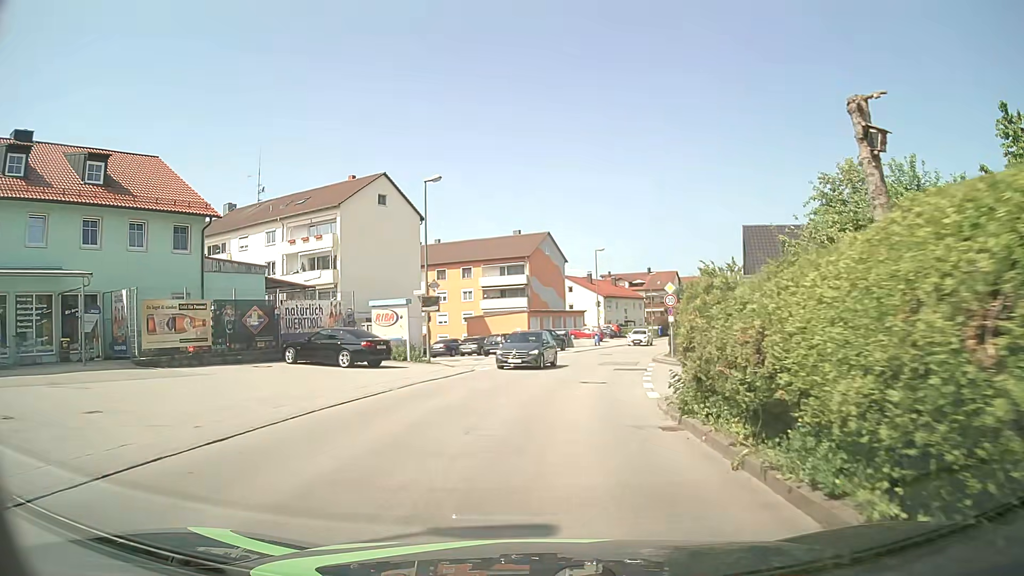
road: unclassified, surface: asphalt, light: Day
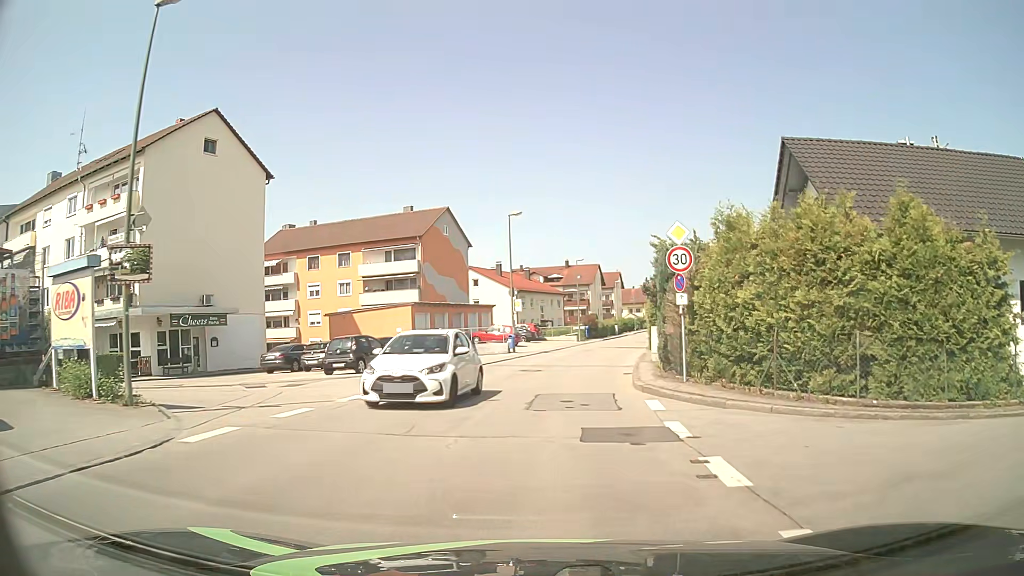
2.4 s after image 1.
(+1.1, +17.8) m; +8°
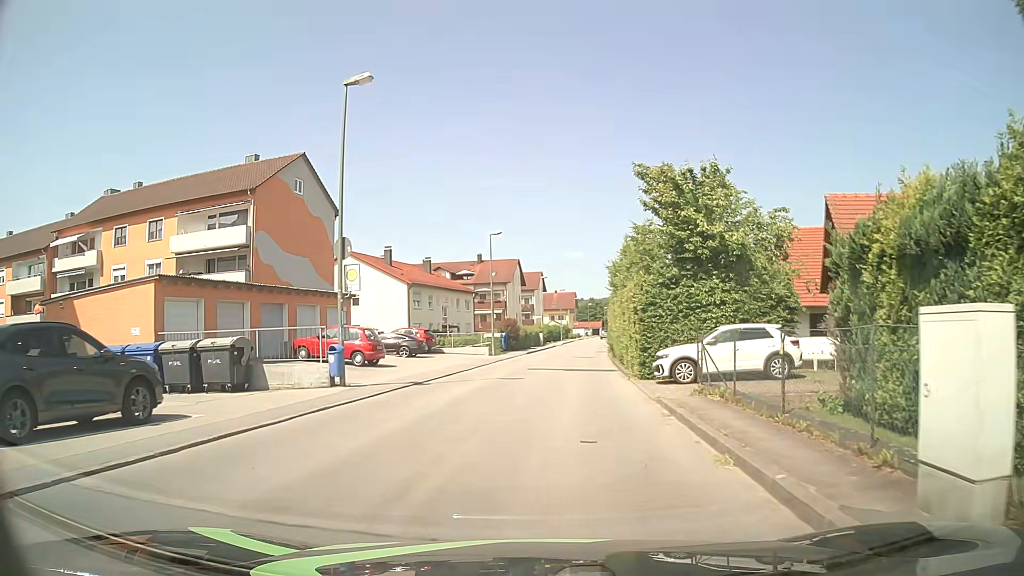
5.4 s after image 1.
(+1.2, +22.2) m; +7°
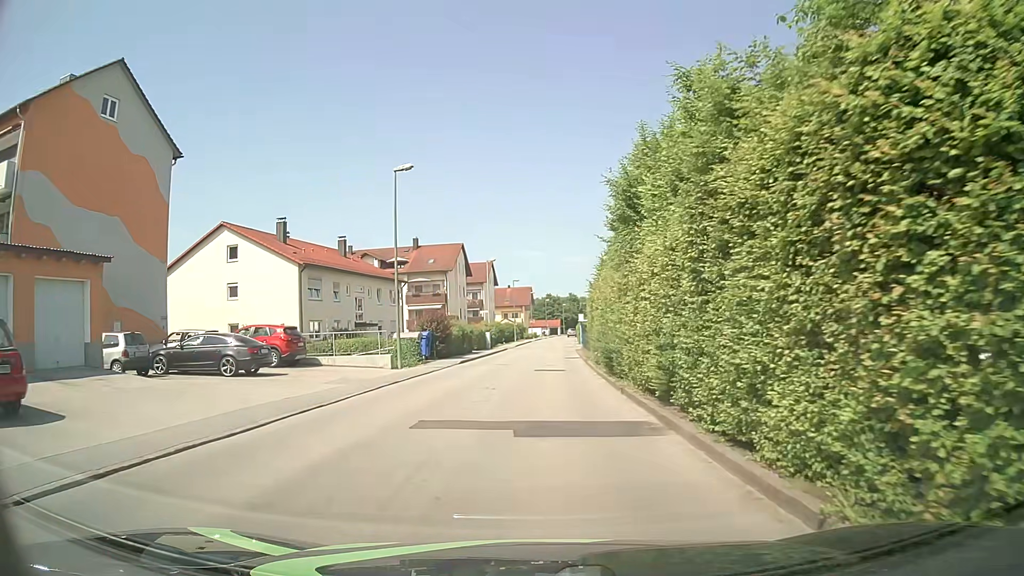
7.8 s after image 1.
(+0.6, +17.9) m; +3°
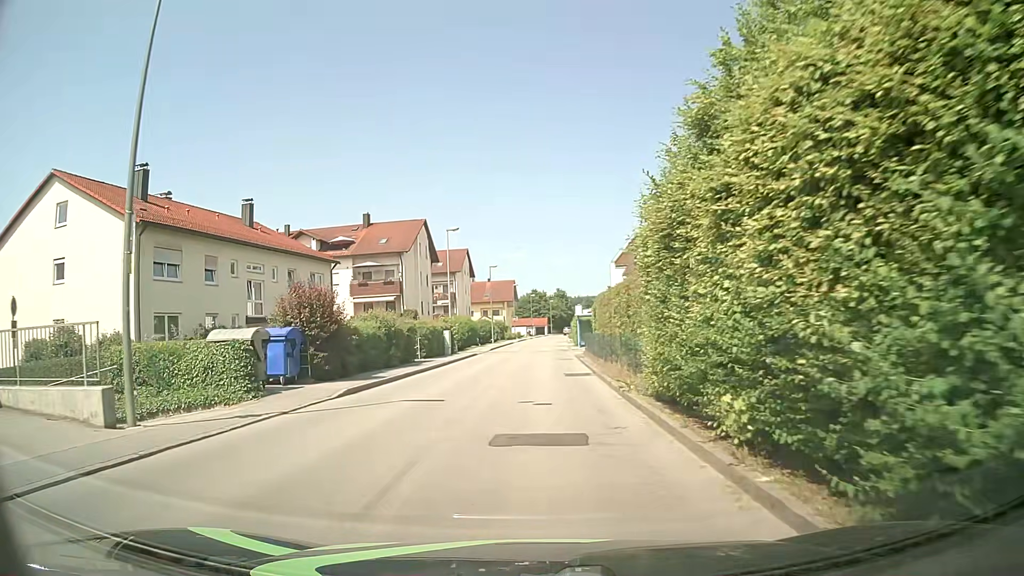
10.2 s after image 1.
(+0.3, +18.0) m; +2°
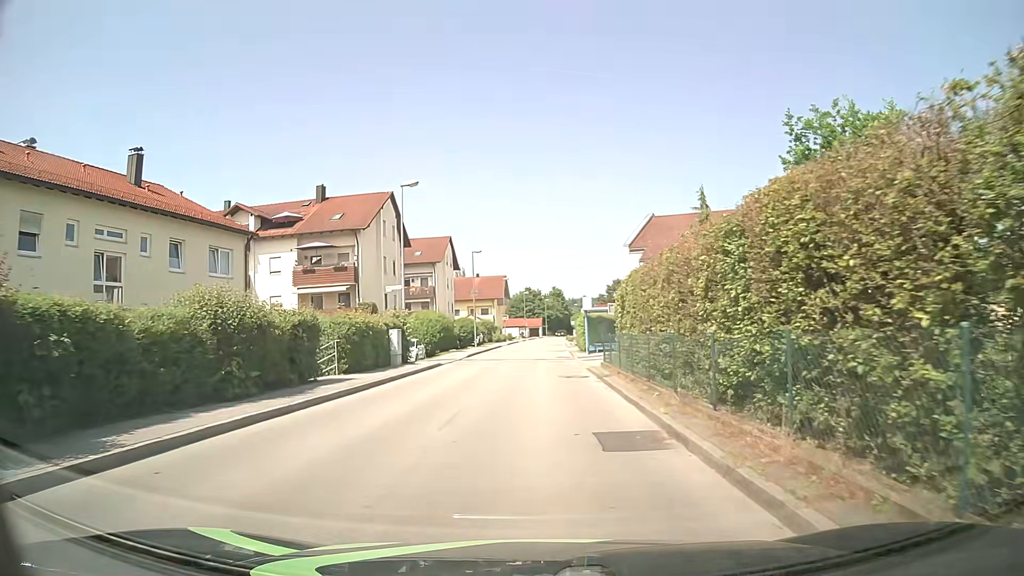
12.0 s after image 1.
(0.0, +13.4) m; 0°
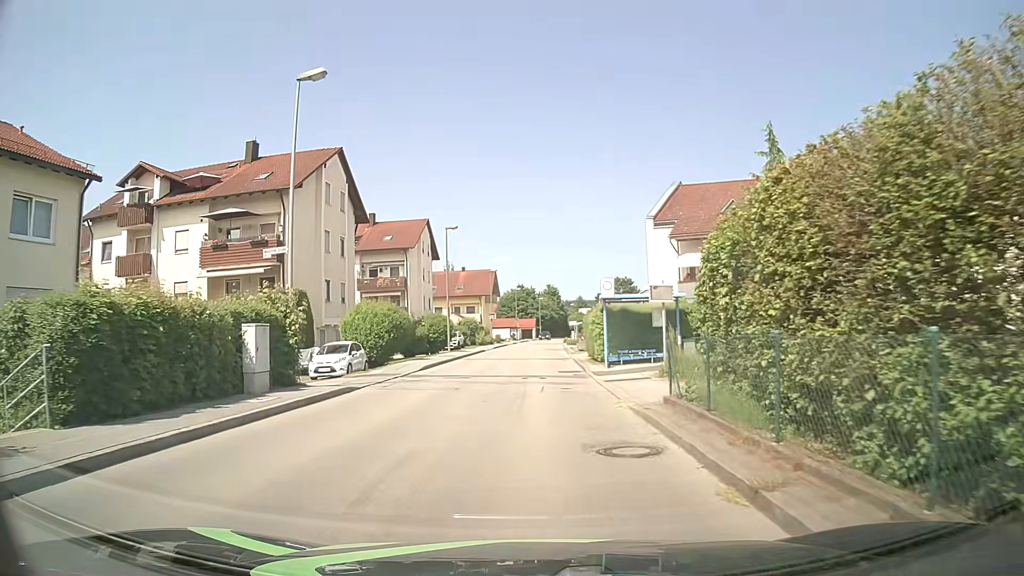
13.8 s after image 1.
(+0.1, +13.4) m; +1°
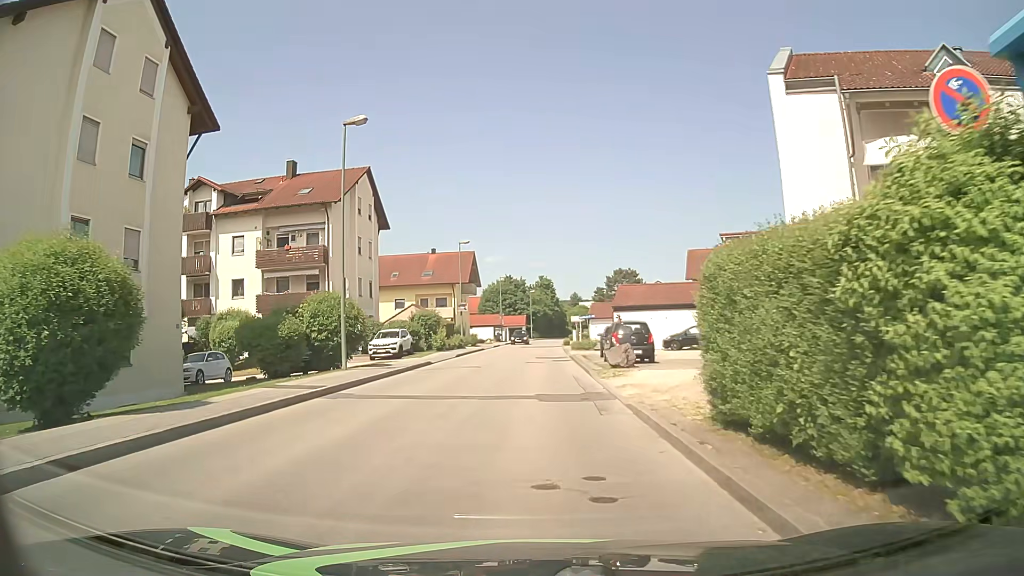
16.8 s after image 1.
(+0.2, +22.4) m; +1°
(0, +10) (0, +20) (0, +30) (0, +40) (0, +50) (+1, +60) (+1, +70) (+2, +80) (+2, +90) (+3, +100) m
